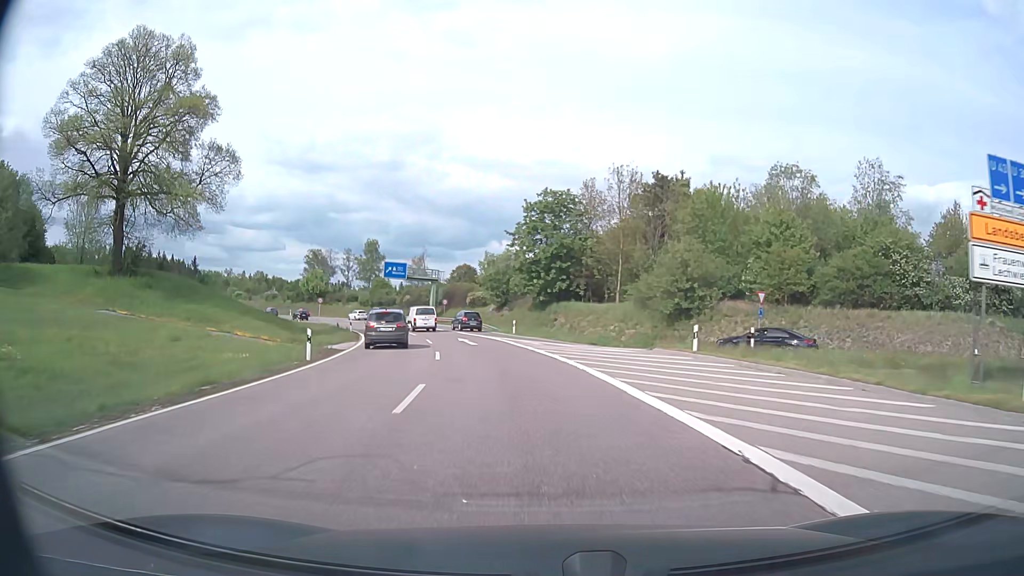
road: trunk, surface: asphalt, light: Day
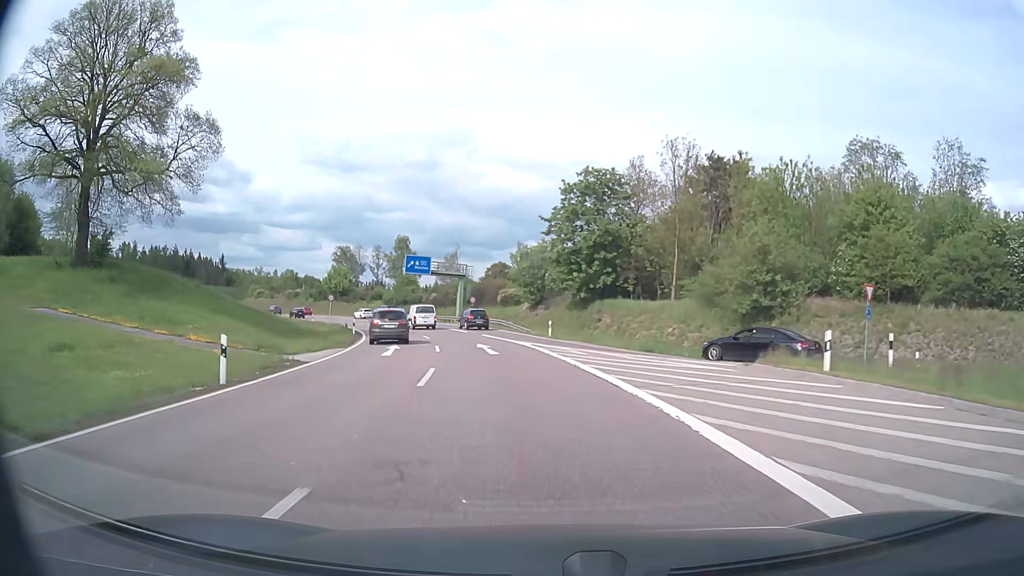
(-0.2, +8.5) m; -3°
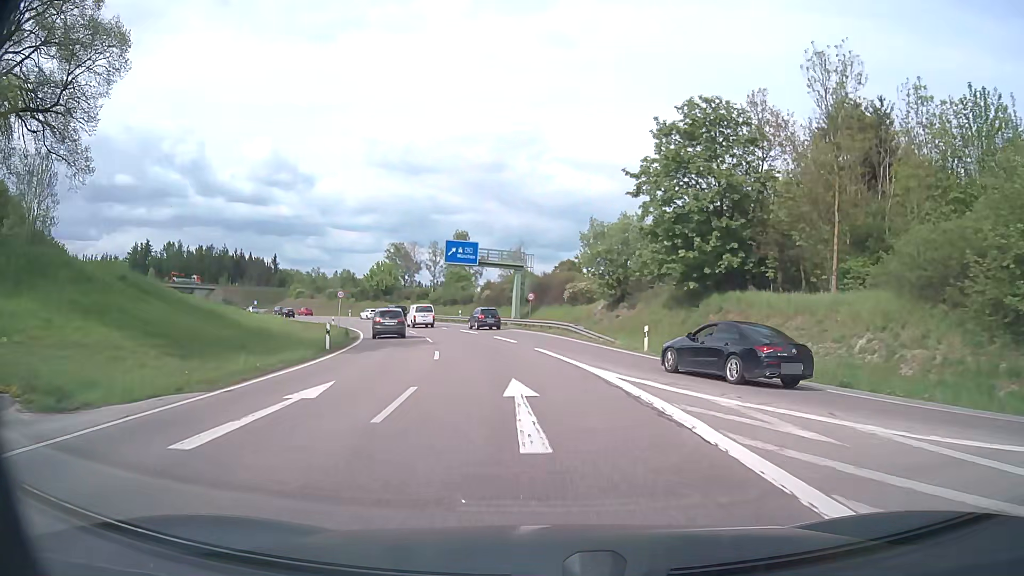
(-0.9, +16.6) m; -6°
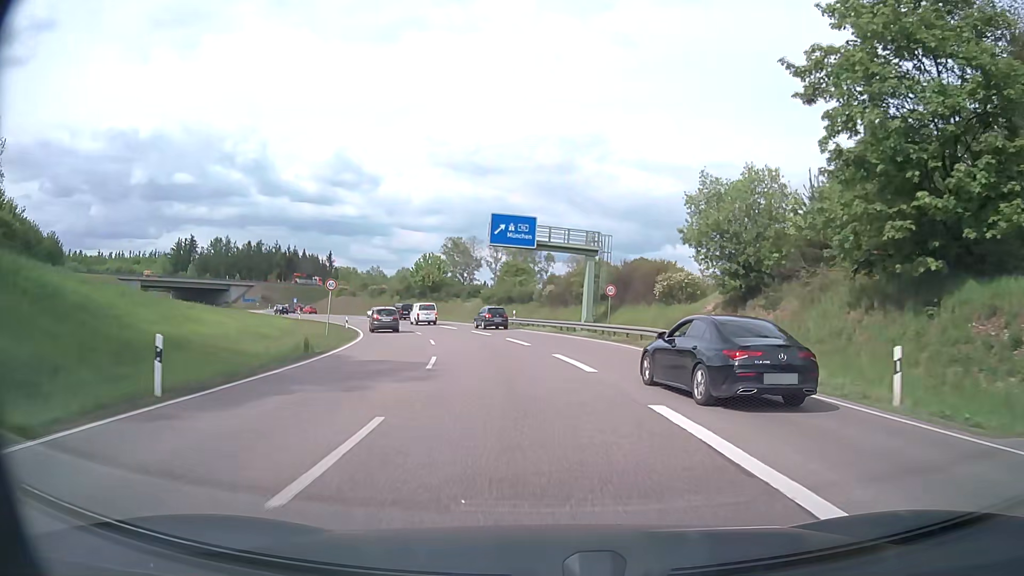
(-0.8, +15.9) m; -6°
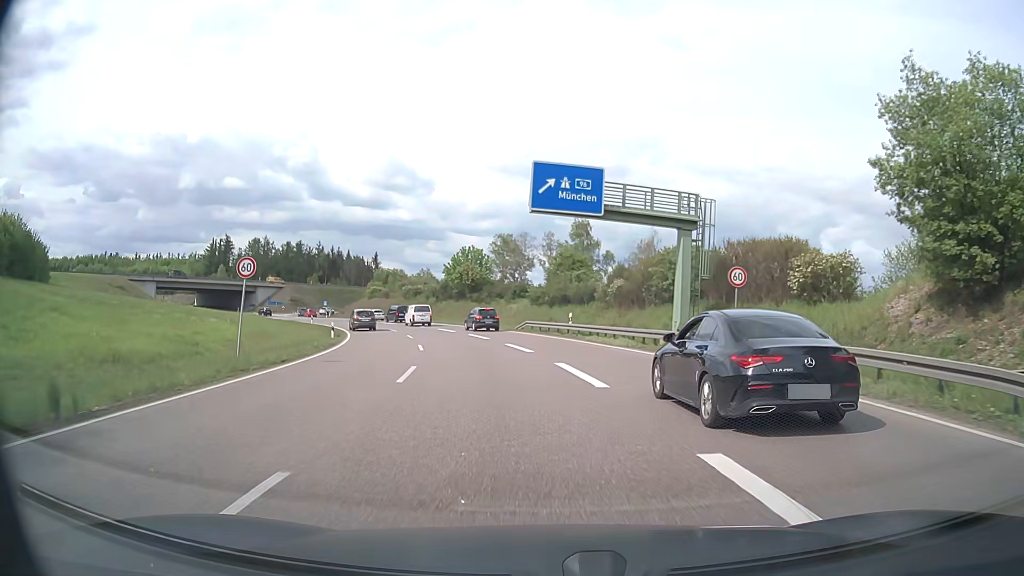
(-0.6, +15.3) m; -4°
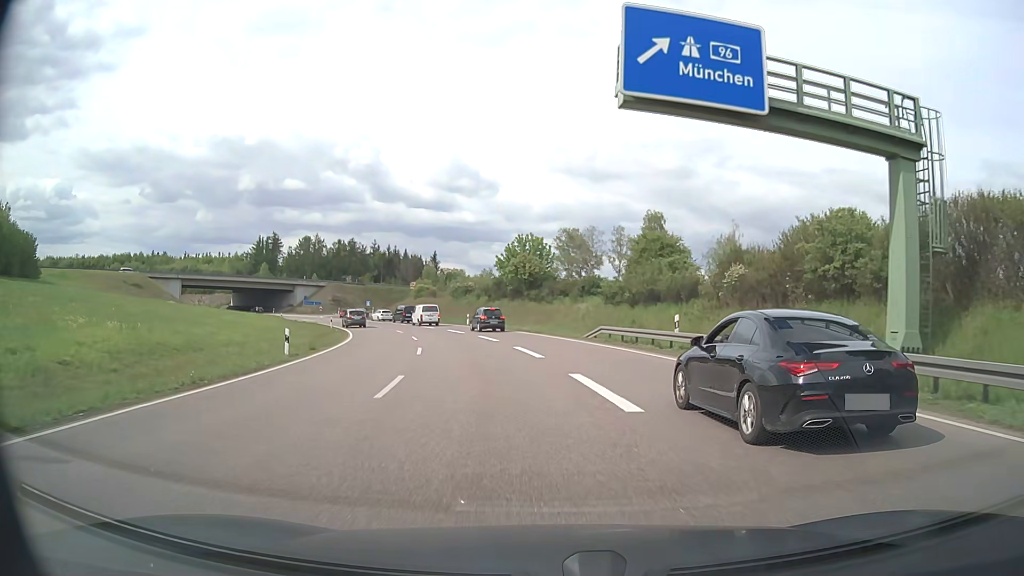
(-0.7, +14.6) m; -5°
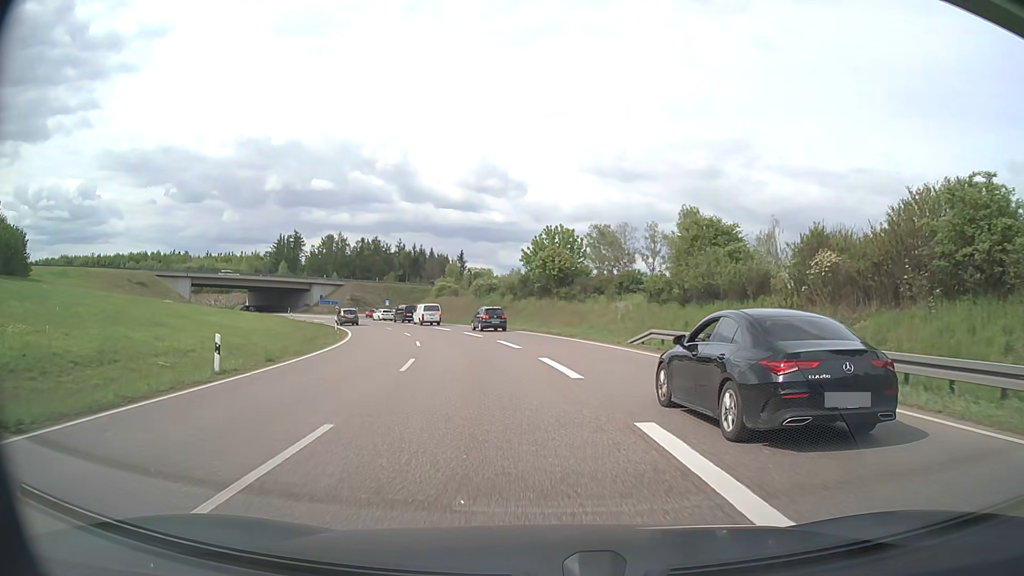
(-0.2, +6.9) m; -3°
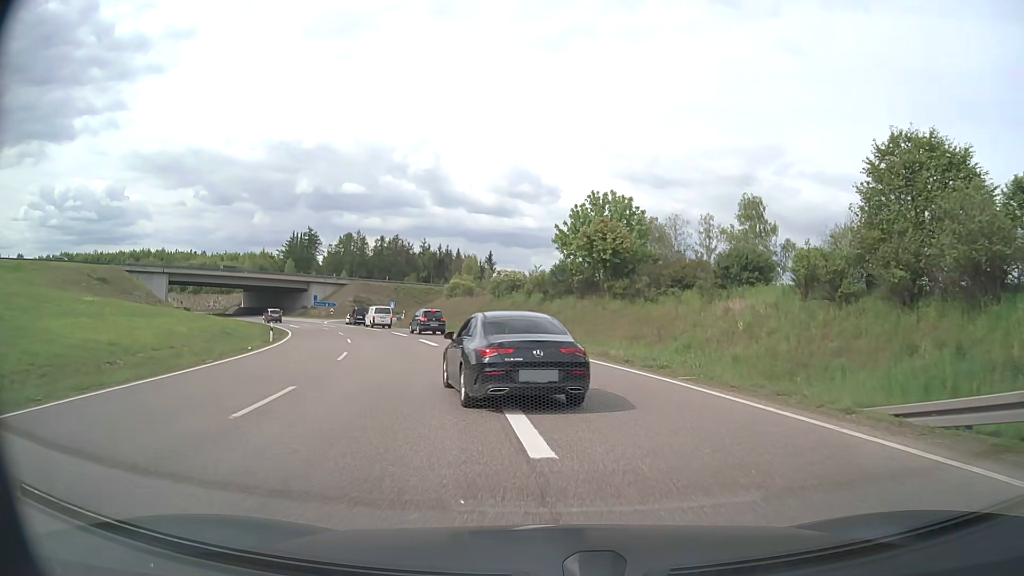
(-0.6, +19.7) m; -3°
(0, +10) (-1, +20) (-3, +30) (-5, +39) (-9, +49) (-13, +58) (-17, +67) (-22, +76) (-25, +85) (-25, +95) m
